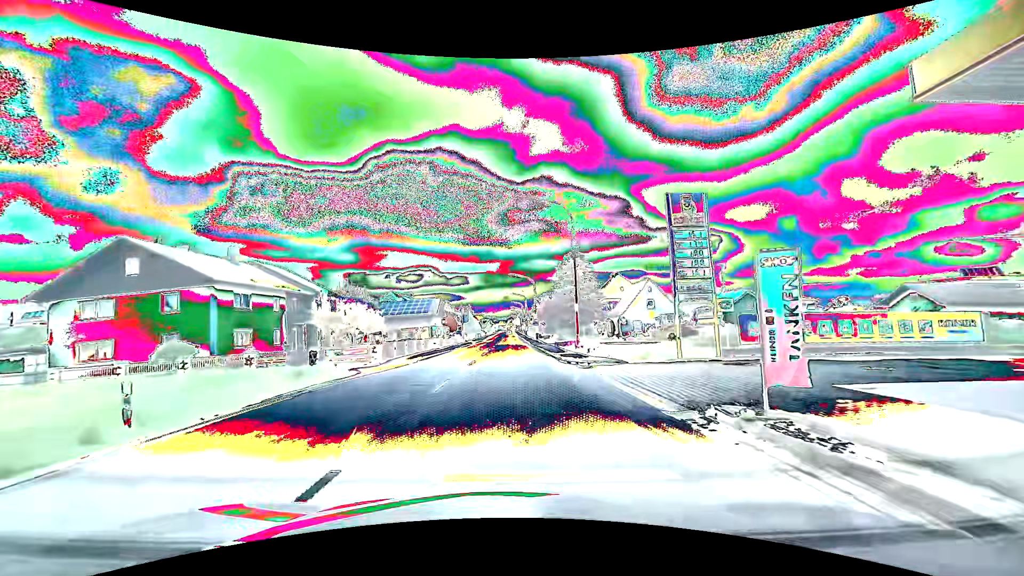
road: primary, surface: asphalt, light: Day
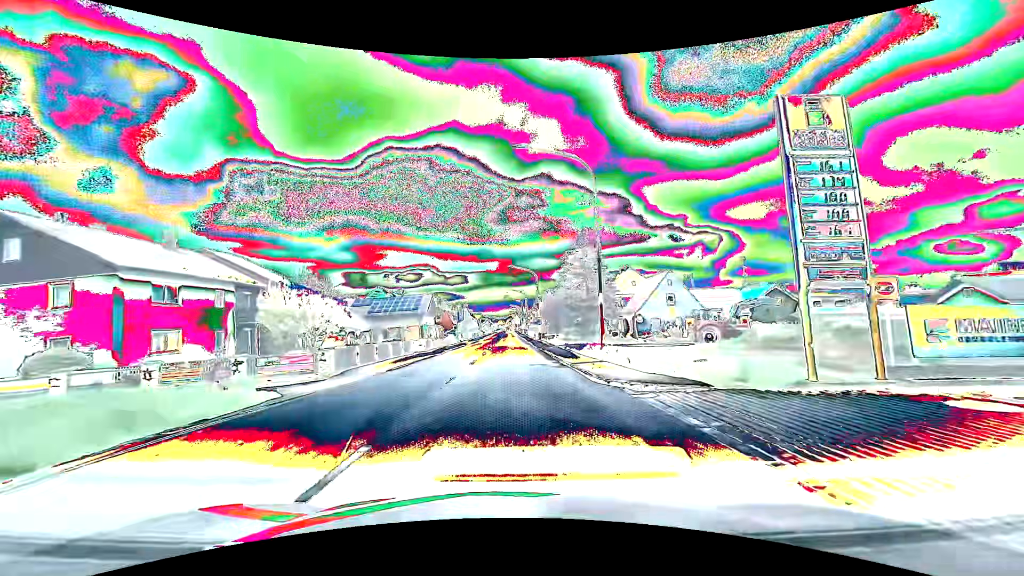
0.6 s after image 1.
(0.0, +8.0) m; 0°
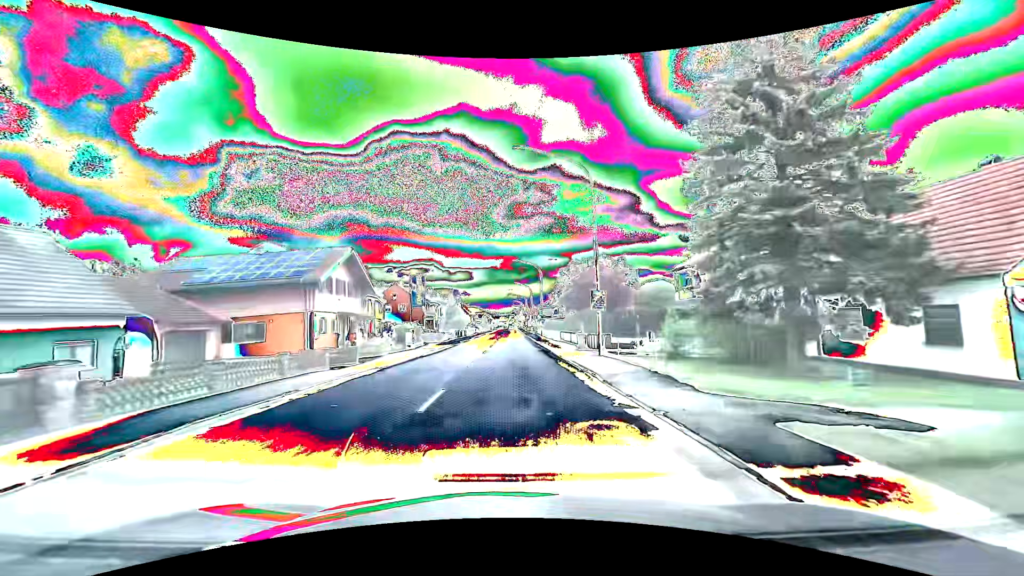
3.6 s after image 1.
(0.0, +39.9) m; 0°
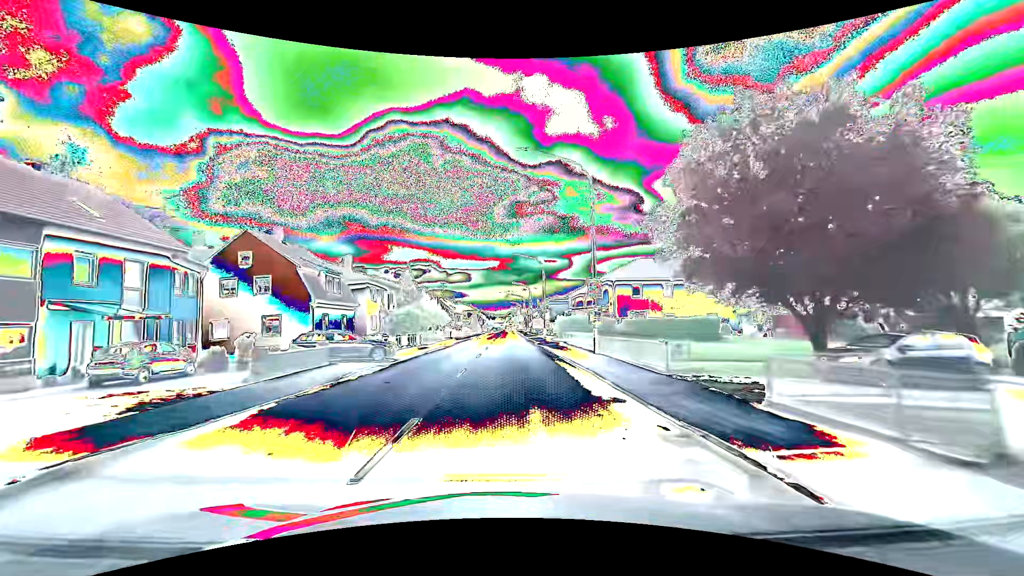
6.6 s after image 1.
(0.0, +39.7) m; 0°
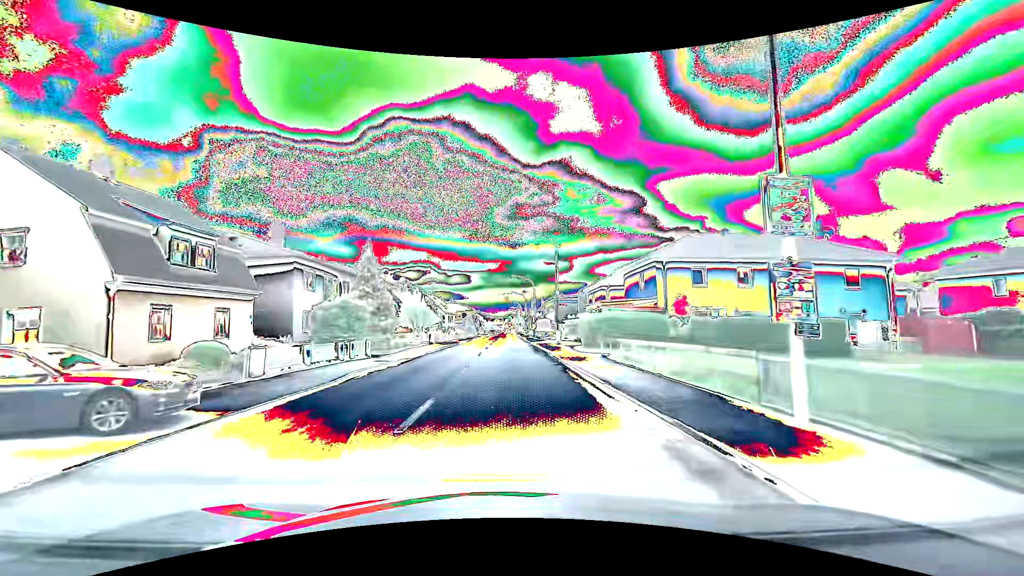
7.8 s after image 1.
(0.0, +15.8) m; 0°
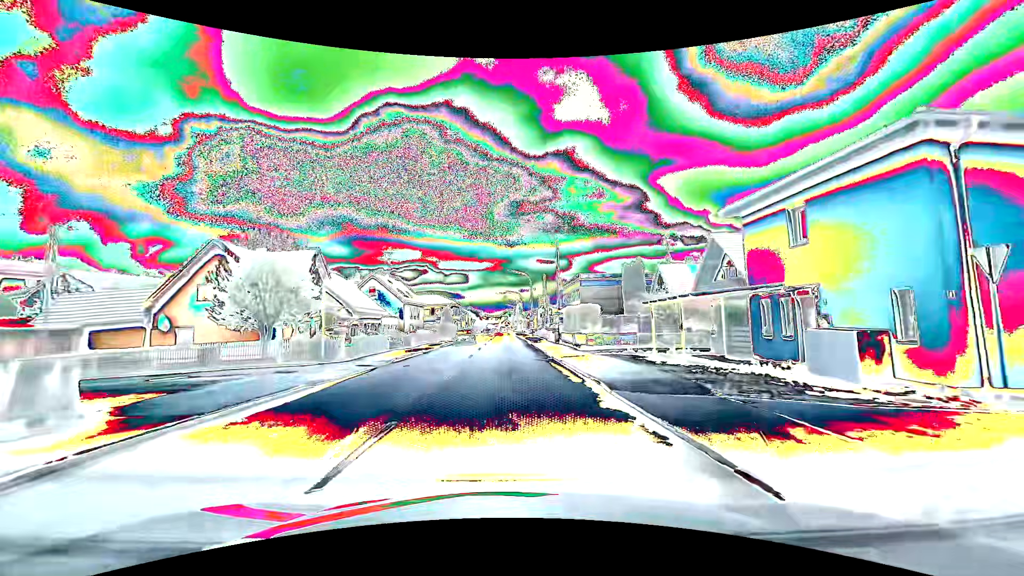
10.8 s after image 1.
(+0.1, +39.5) m; 0°
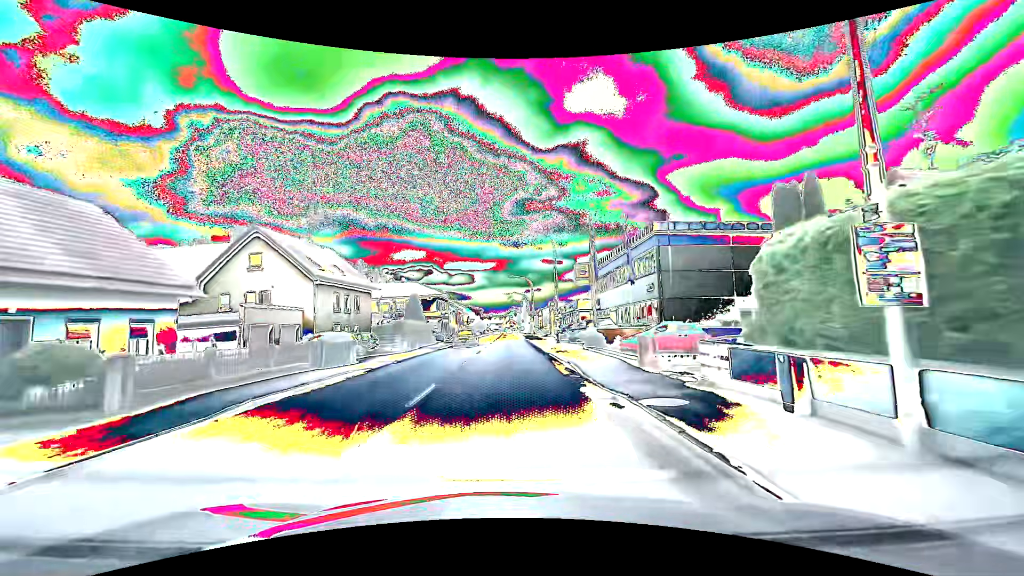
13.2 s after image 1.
(0.0, +31.7) m; 0°
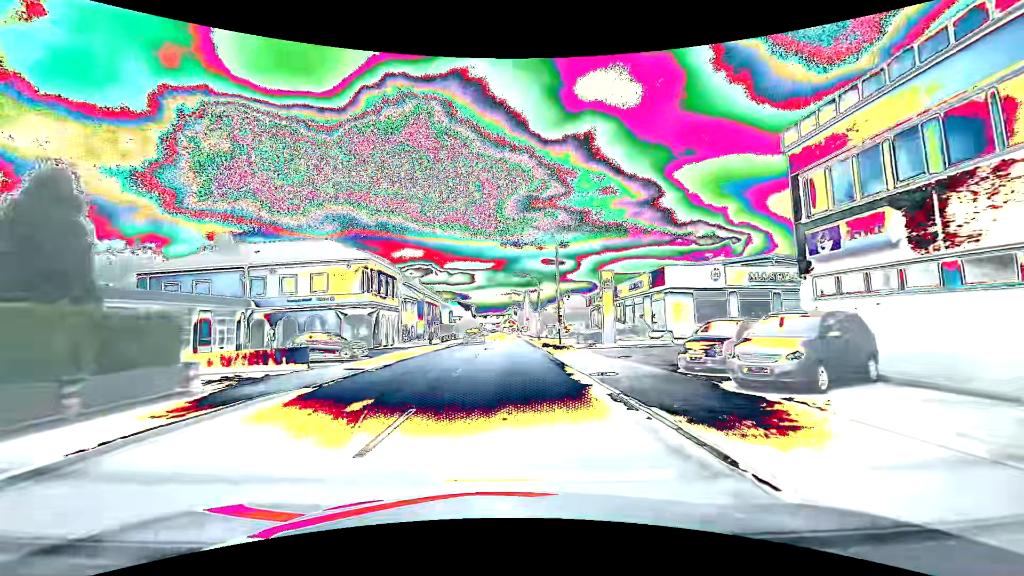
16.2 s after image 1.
(-0.1, +39.5) m; 0°
(0, +10) (0, +20) (0, +30) (0, +40) (0, +50) (0, +60) (0, +70) (0, +80) (0, +90) (-1, +100) m
